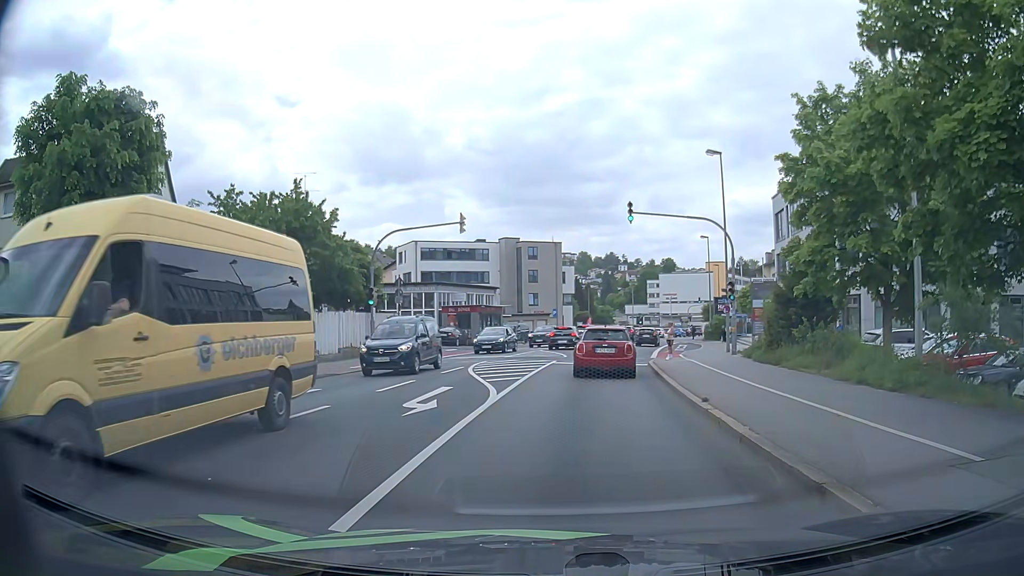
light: Day
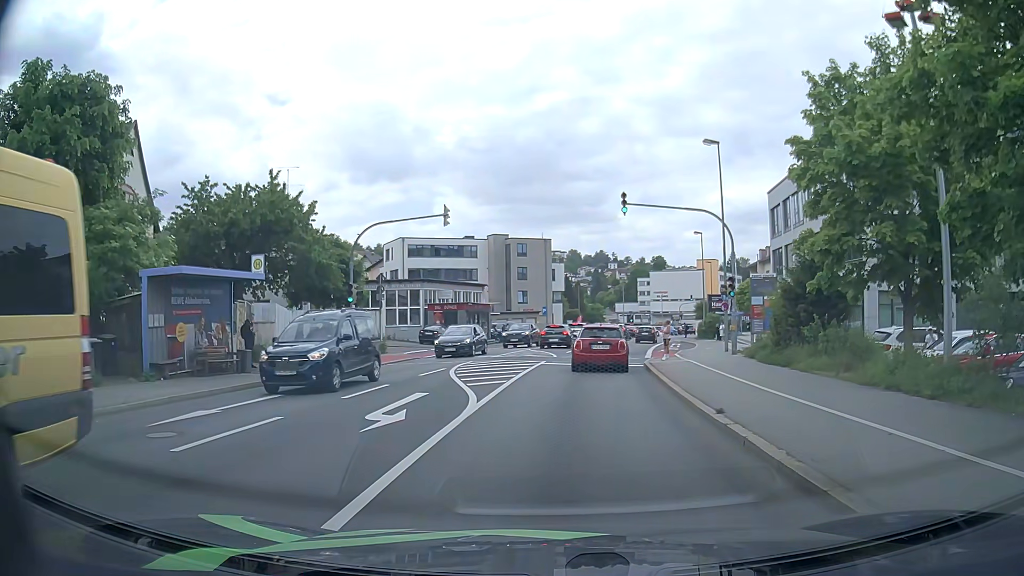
(0.0, +1.8) m; +3°
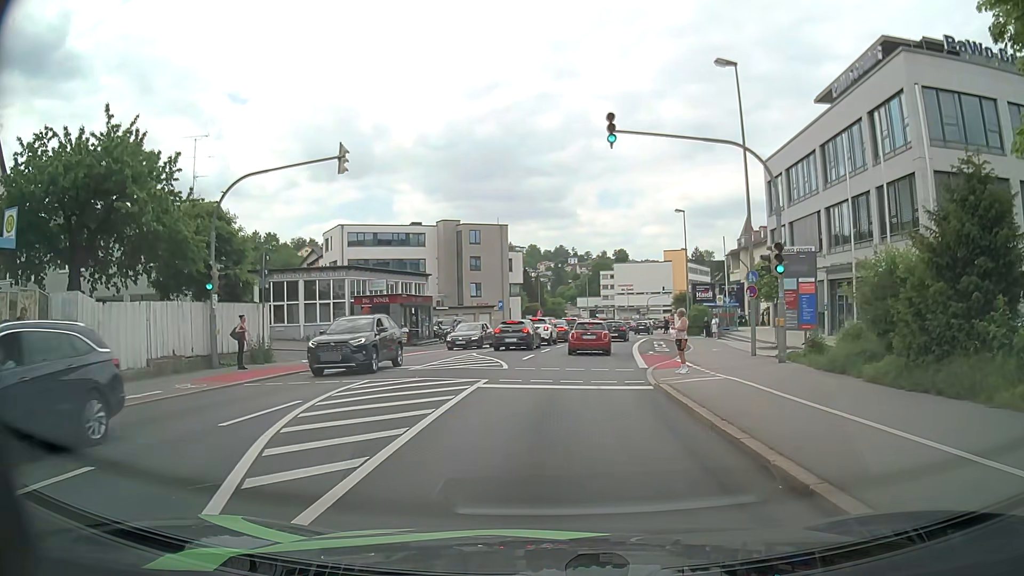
(-0.2, +10.2) m; +1°
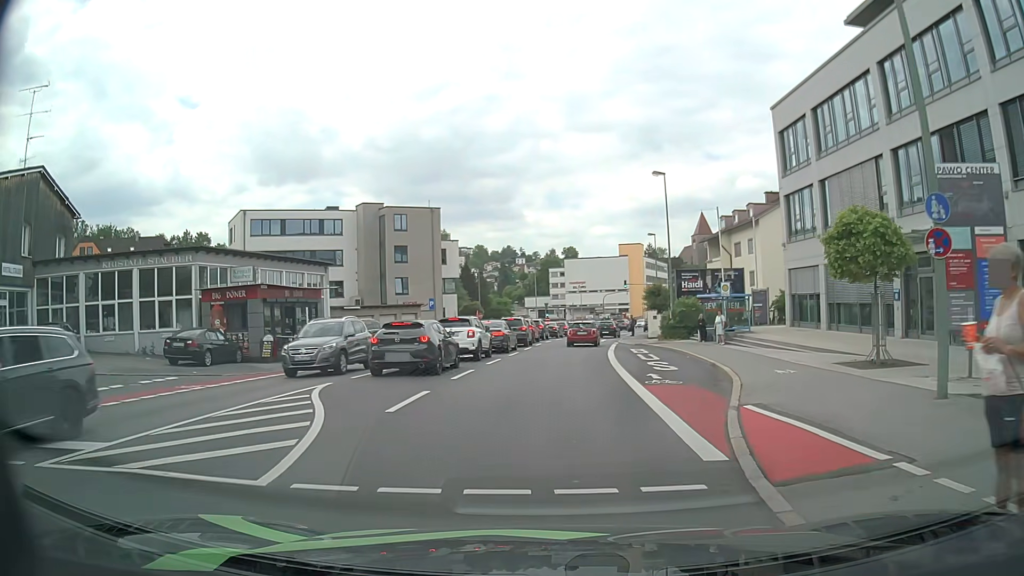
(+0.6, +14.1) m; +4°
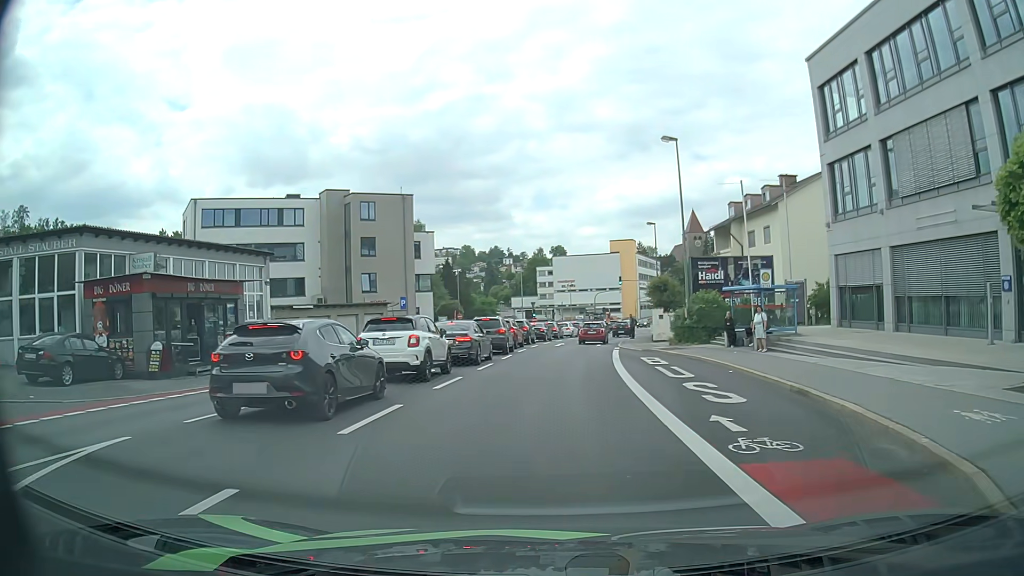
(+0.1, +8.0) m; +2°
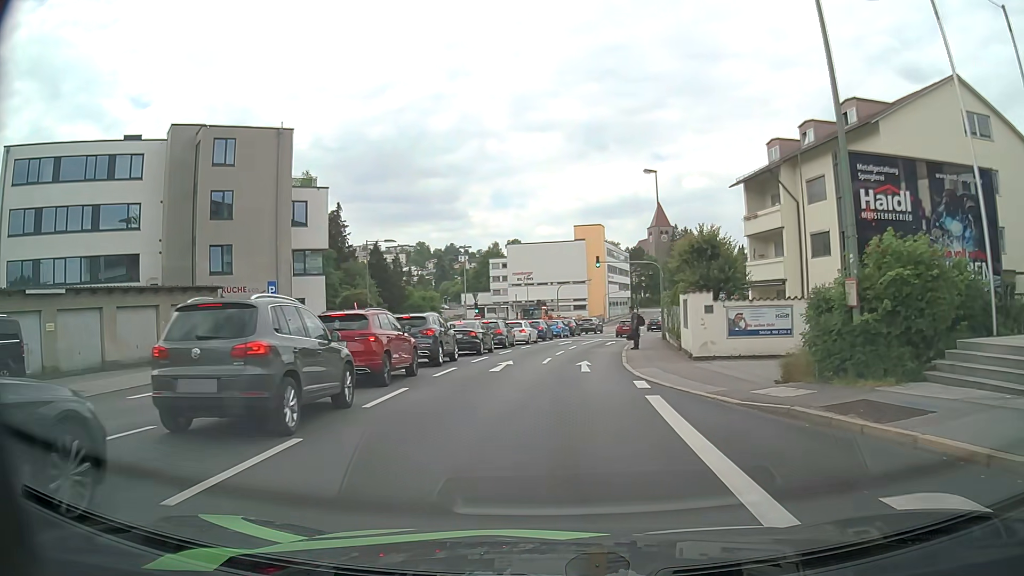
(+0.4, +21.8) m; +3°
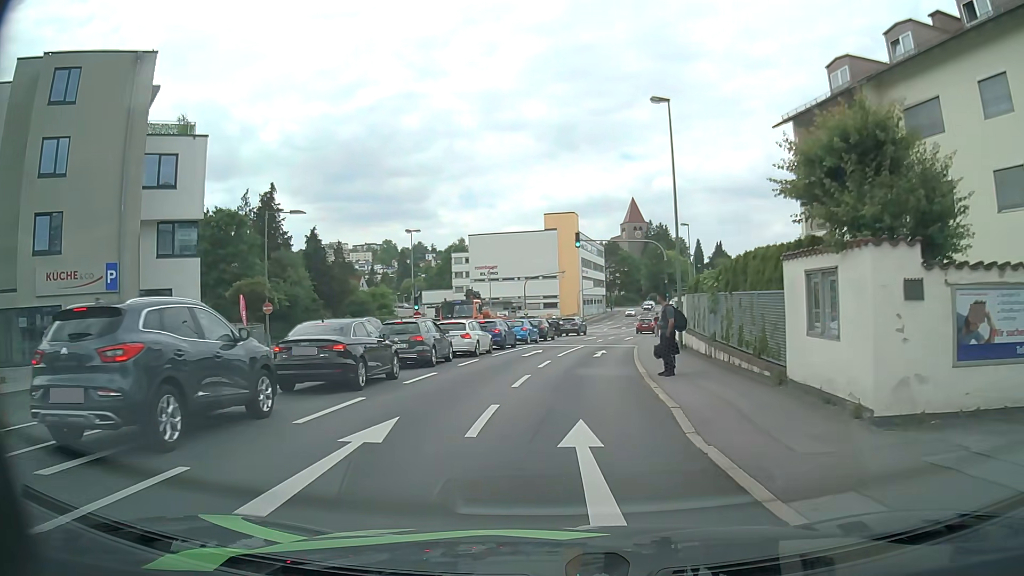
(+0.4, +13.8) m; +2°
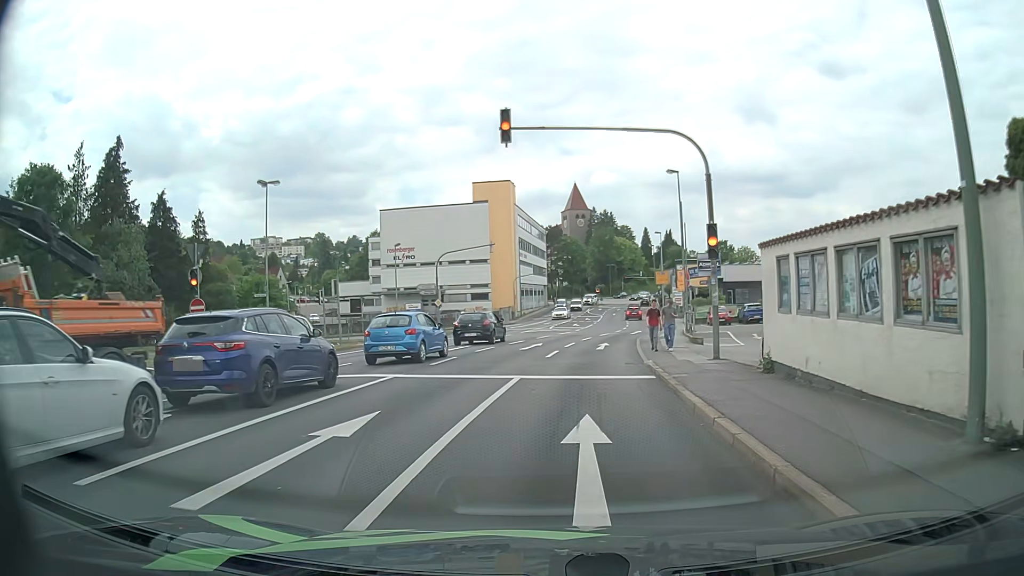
(+1.2, +21.6) m; +5°
(0, +10) (+1, +20) (+3, +30) (+5, +40) (+7, +49) (+9, +59) (+10, +69) (+12, +79) (+13, +89) (+14, +99) m
